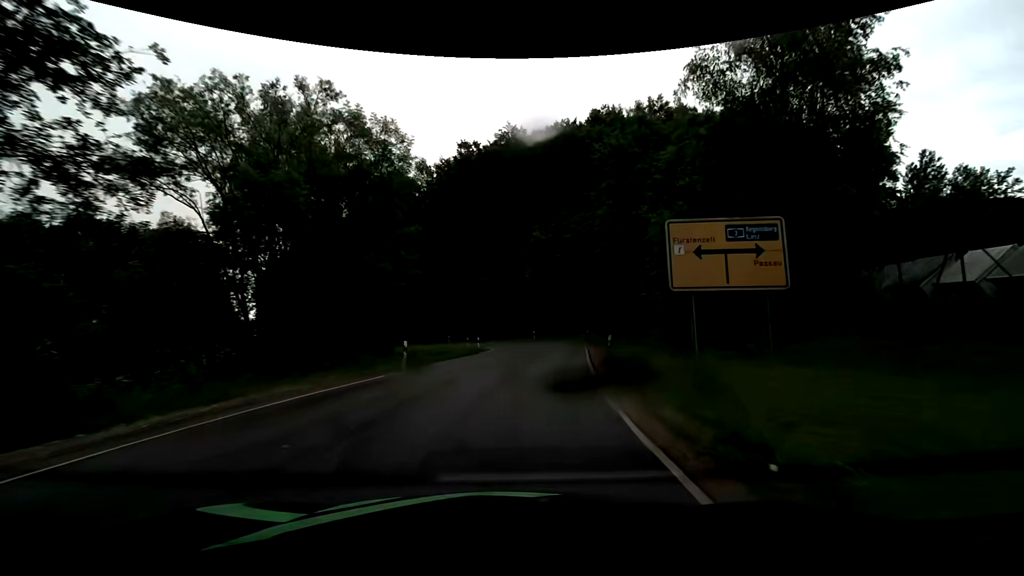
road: tertiary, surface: asphalt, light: Day
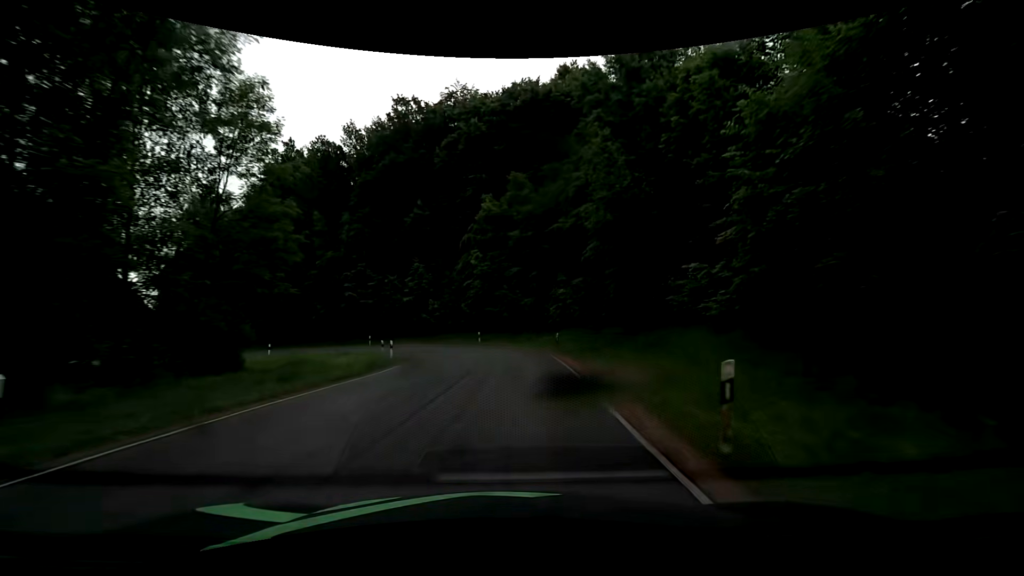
(+0.6, +13.6) m; +6°
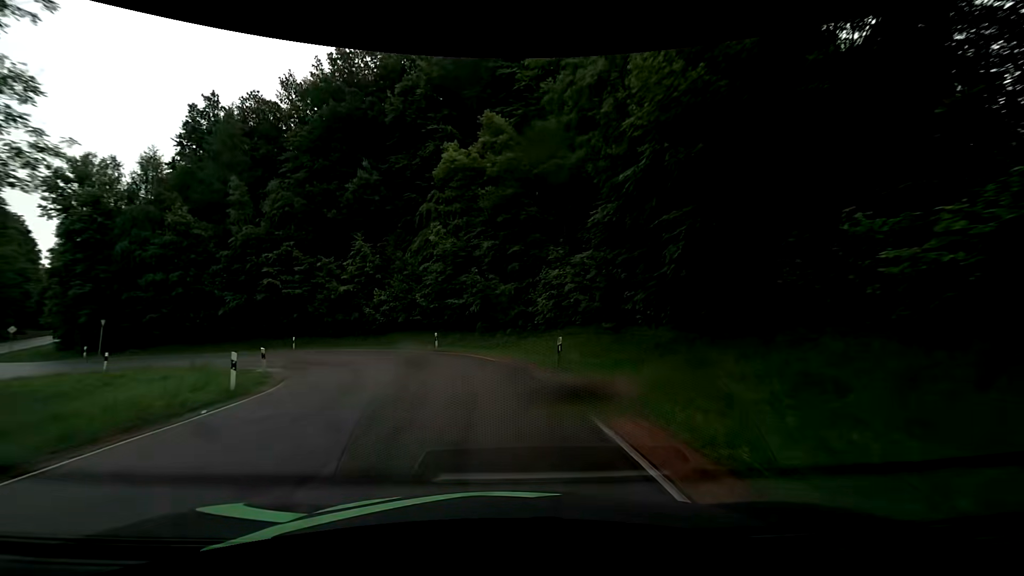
(+0.5, +12.5) m; +3°
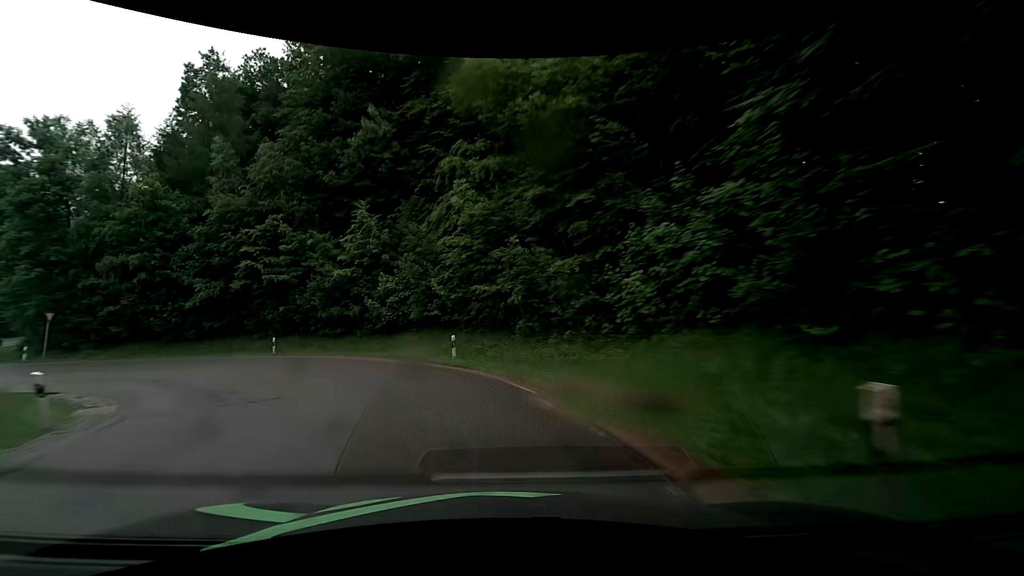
(-0.2, +11.4) m; -4°
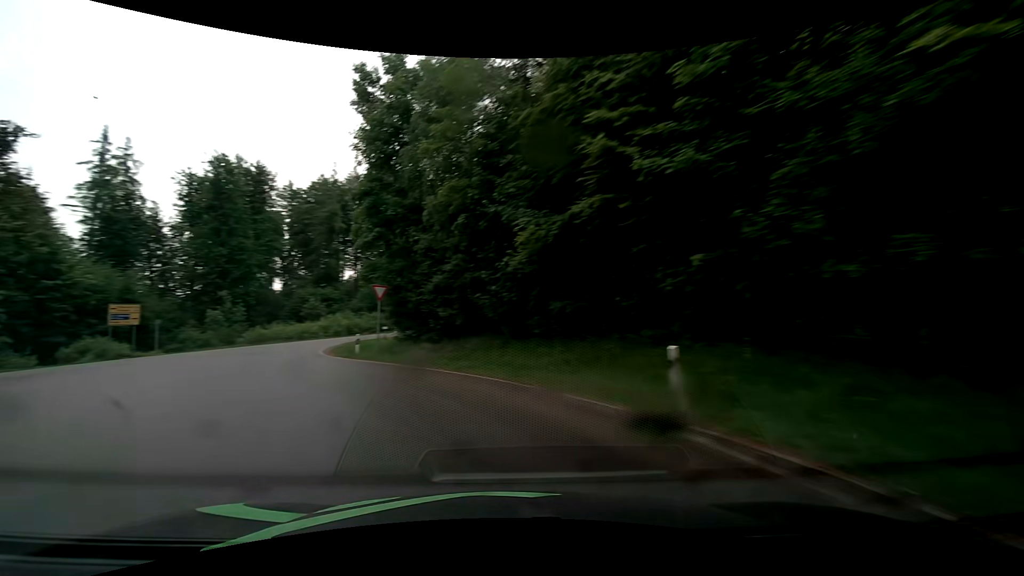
(-7.9, +22.6) m; -47°
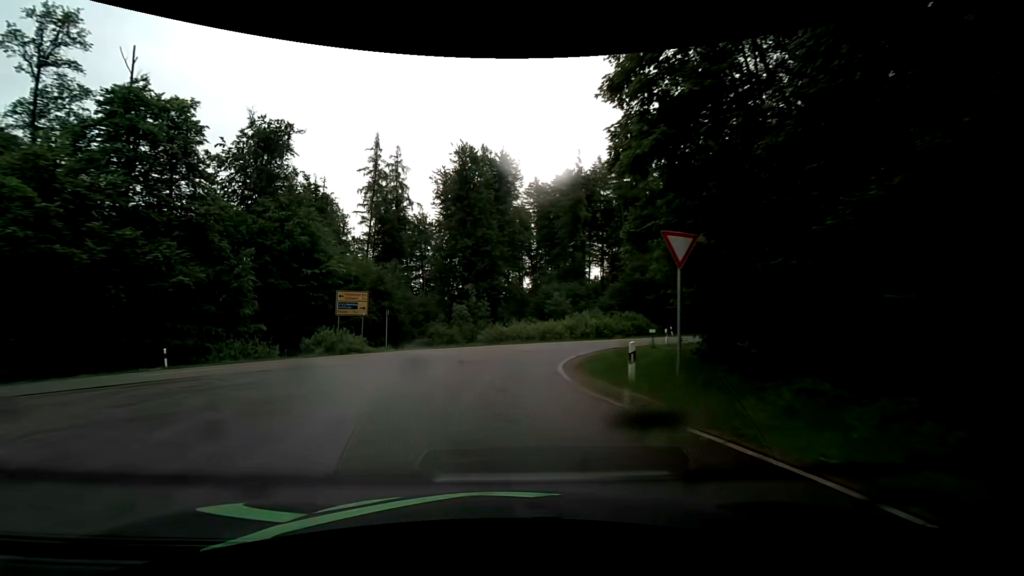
(-3.5, +12.8) m; -28°
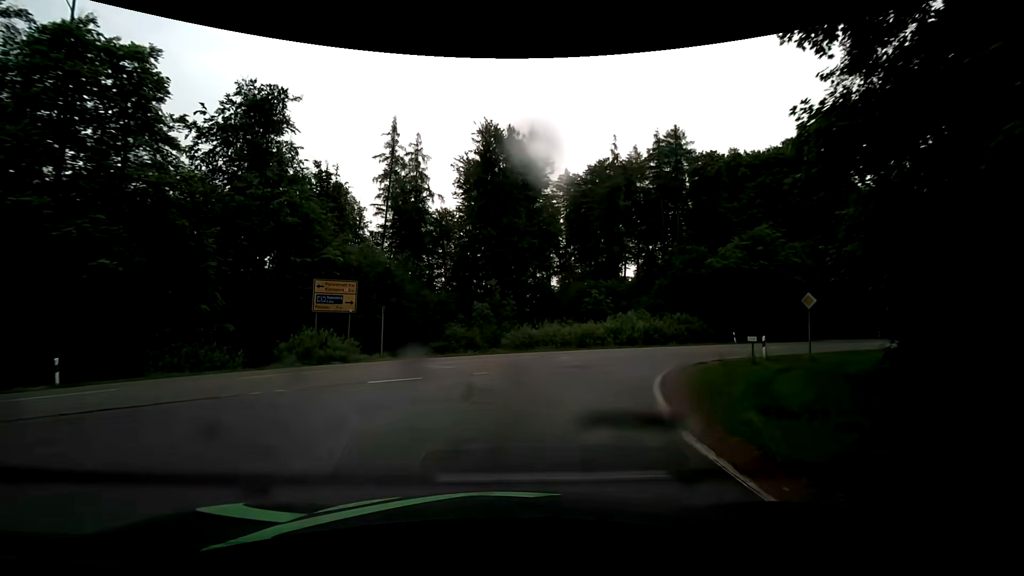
(-0.3, +8.0) m; -3°
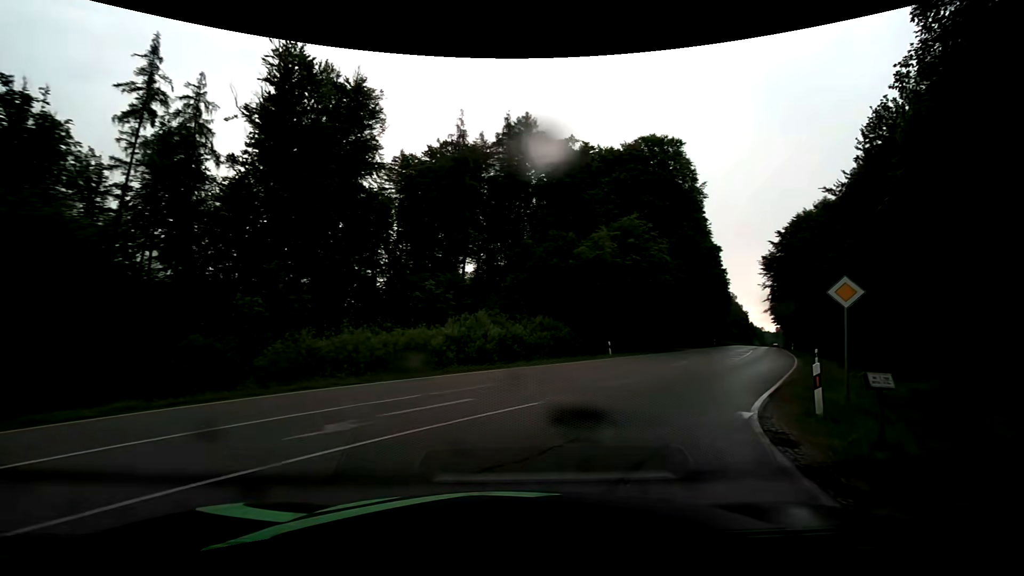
(+1.7, +14.6) m; +19°
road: secondary
(+2, +10) (+6, +19) (+11, +27) (+17, +36) (+22, +44) (+27, +53) (+31, +62) (+36, +71) (+41, +79) (+46, +88) m
